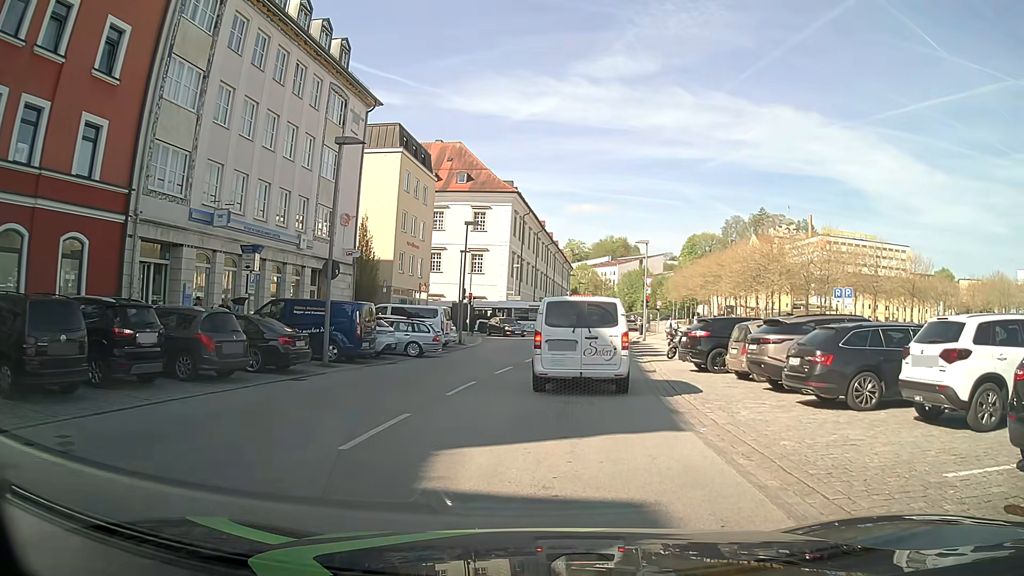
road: tertiary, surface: asphalt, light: Day
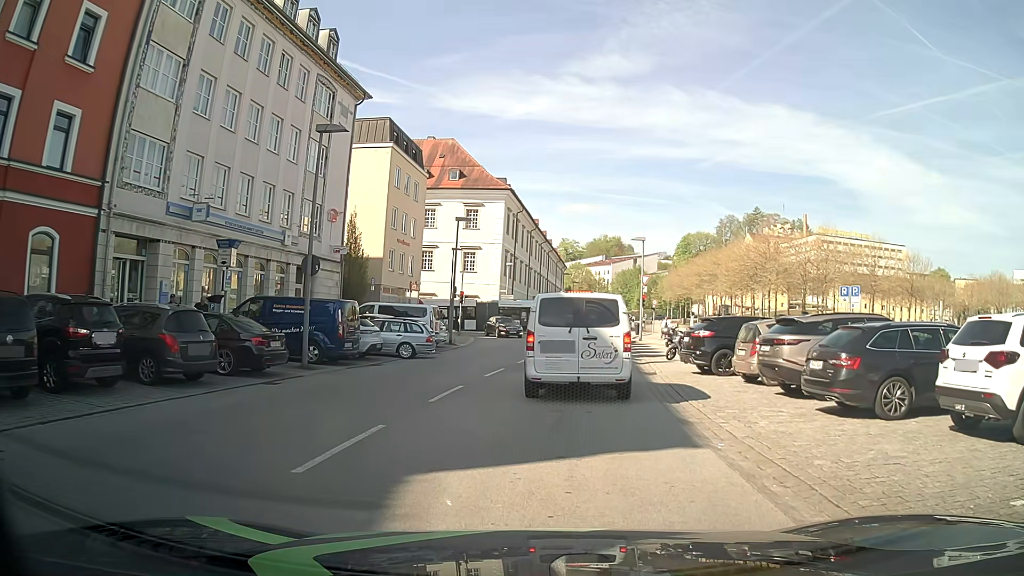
(0.0, +1.3) m; +1°
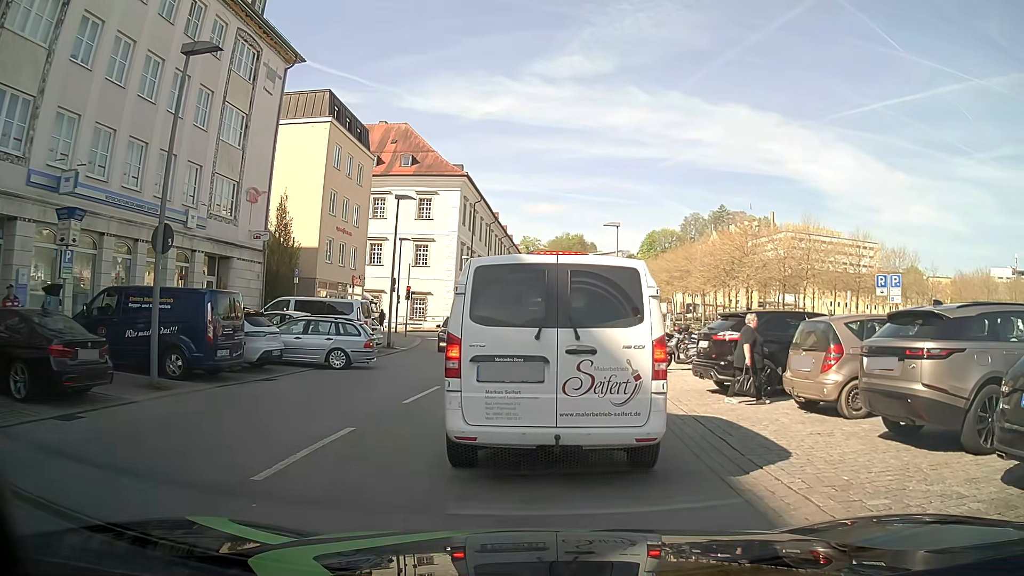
(+0.1, +6.1) m; +4°
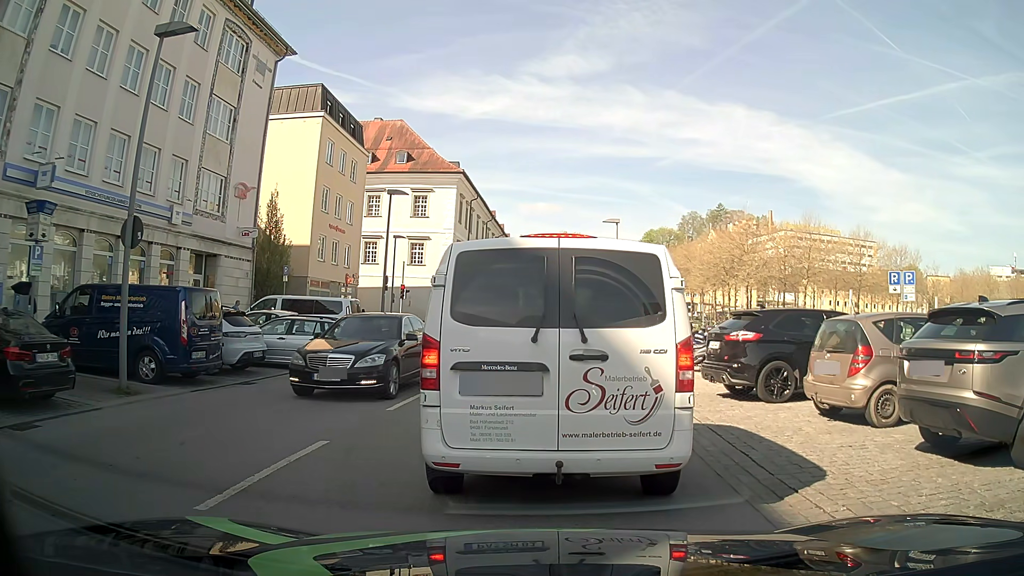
(0.0, +1.0) m; 0°
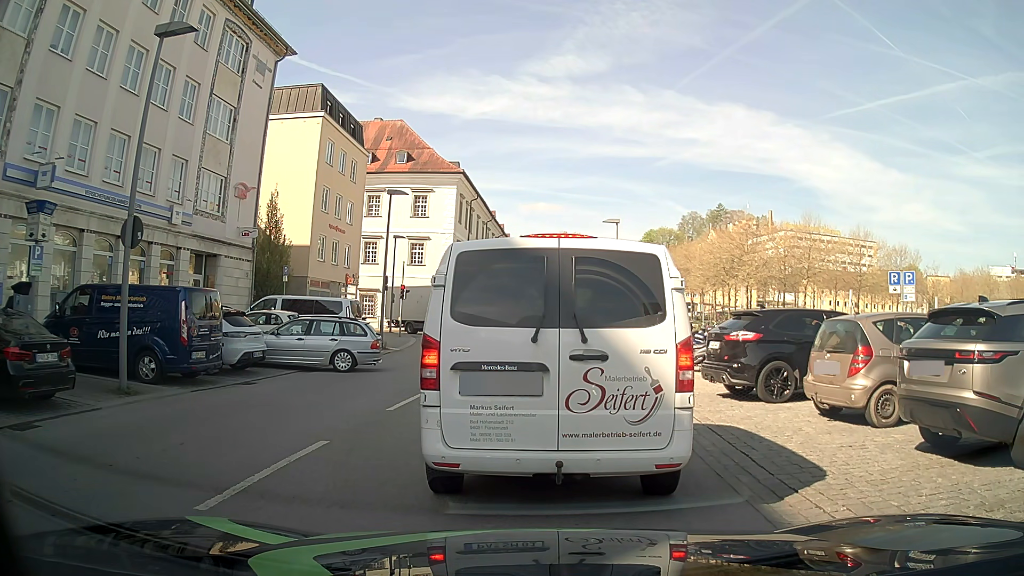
(0.0, 0.0) m; 0°
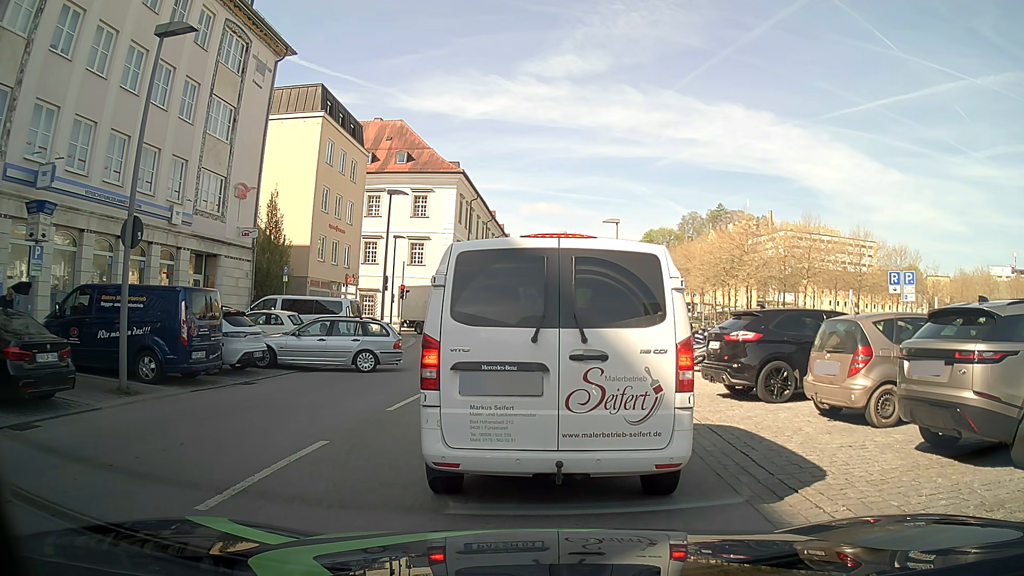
(0.0, 0.0) m; 0°
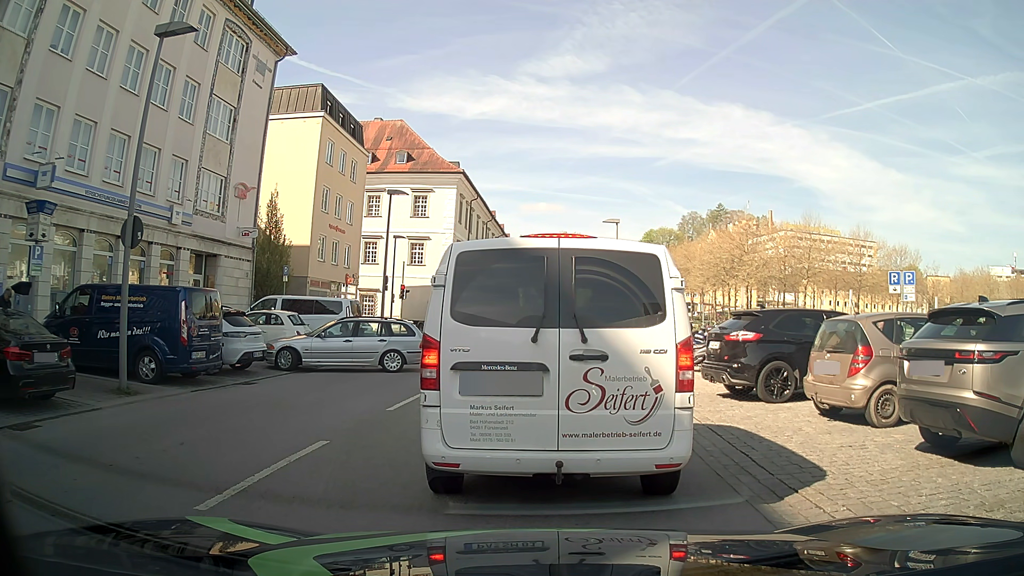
(0.0, 0.0) m; 0°
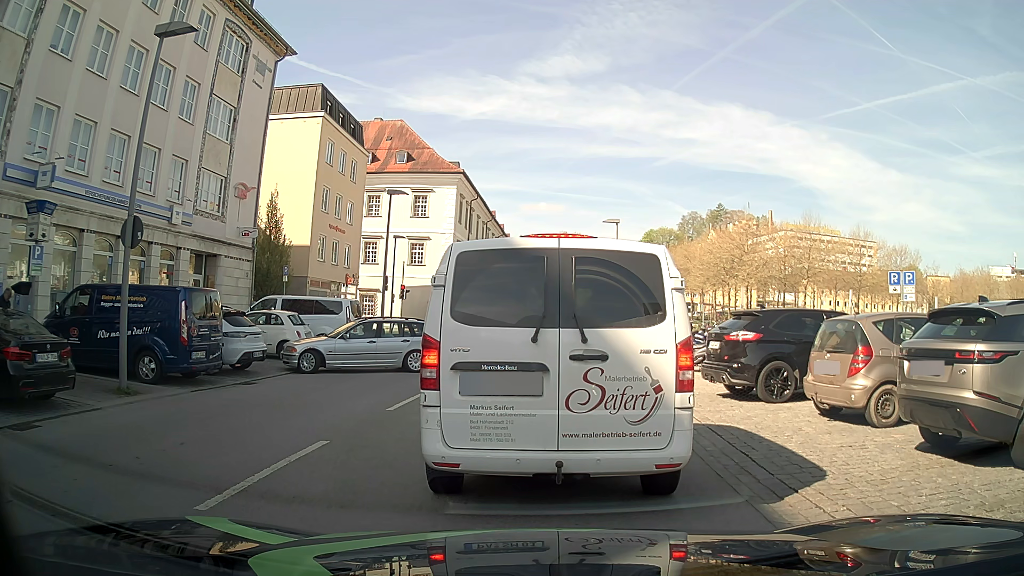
(0.0, 0.0) m; 0°
(0, +10) (0, +20) (0, +30) (+1, +40) (+2, +50) (+3, +60) (+4, +70) (+5, +80) (+5, +90) (+5, +100) m
